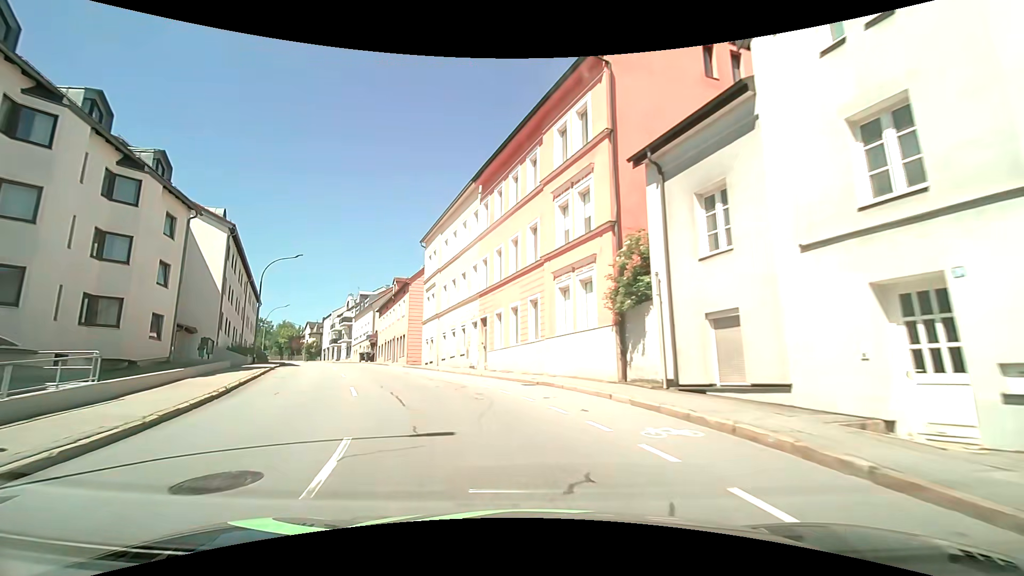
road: tertiary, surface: asphalt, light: Day
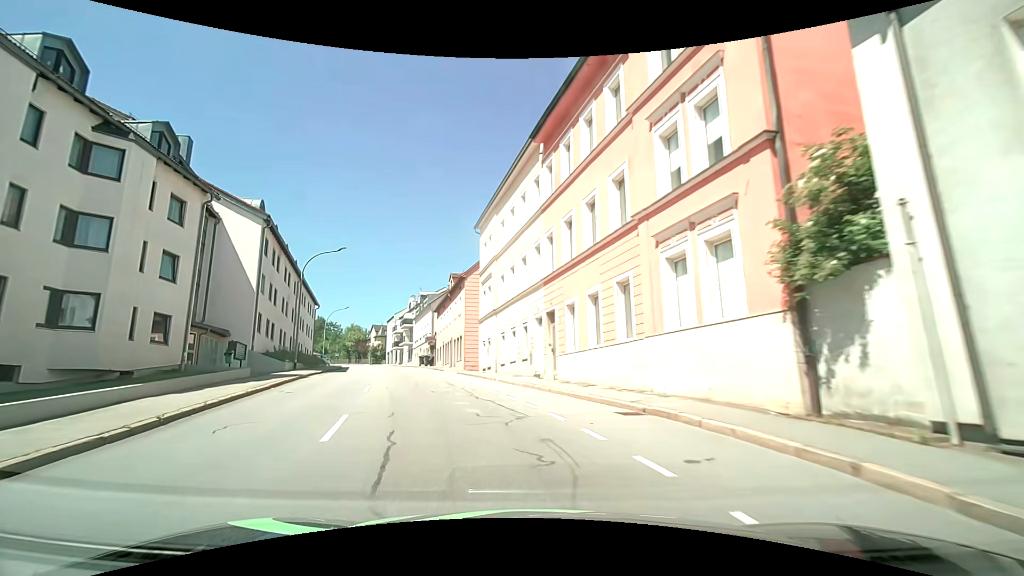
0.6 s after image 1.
(-0.4, +6.3) m; -8°
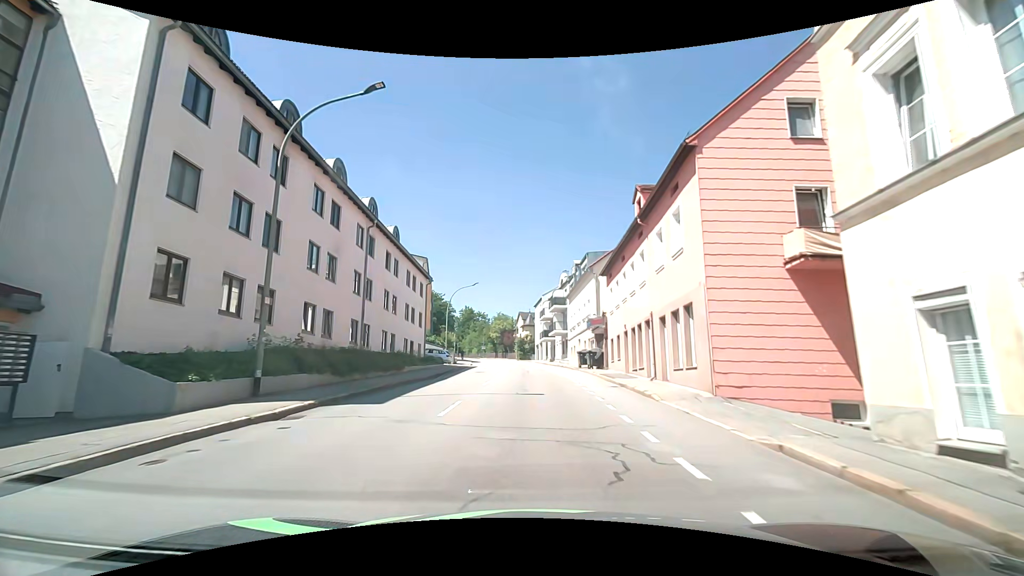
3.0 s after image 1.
(-5.5, +24.6) m; -18°
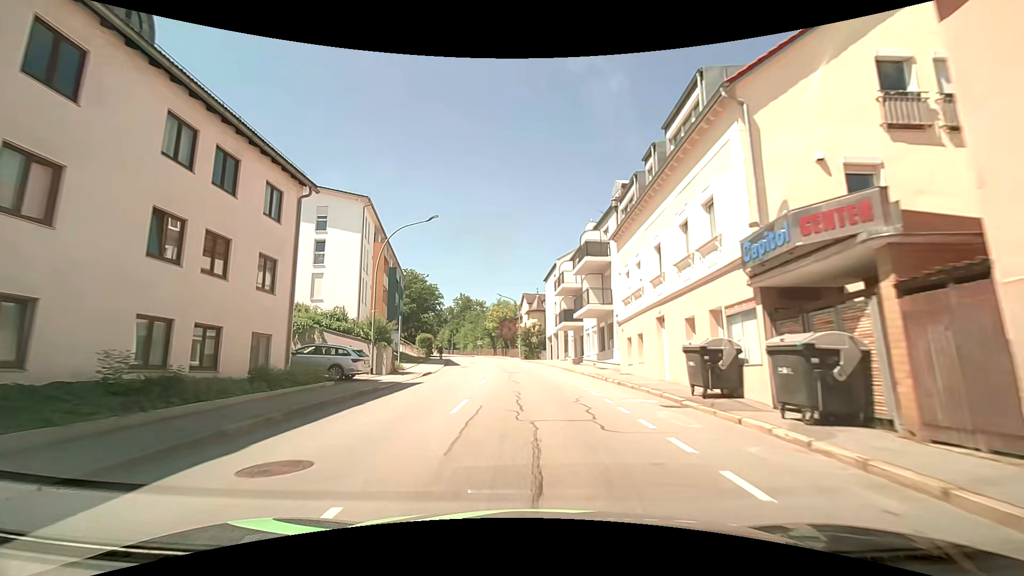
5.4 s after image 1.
(-0.2, +27.1) m; -1°
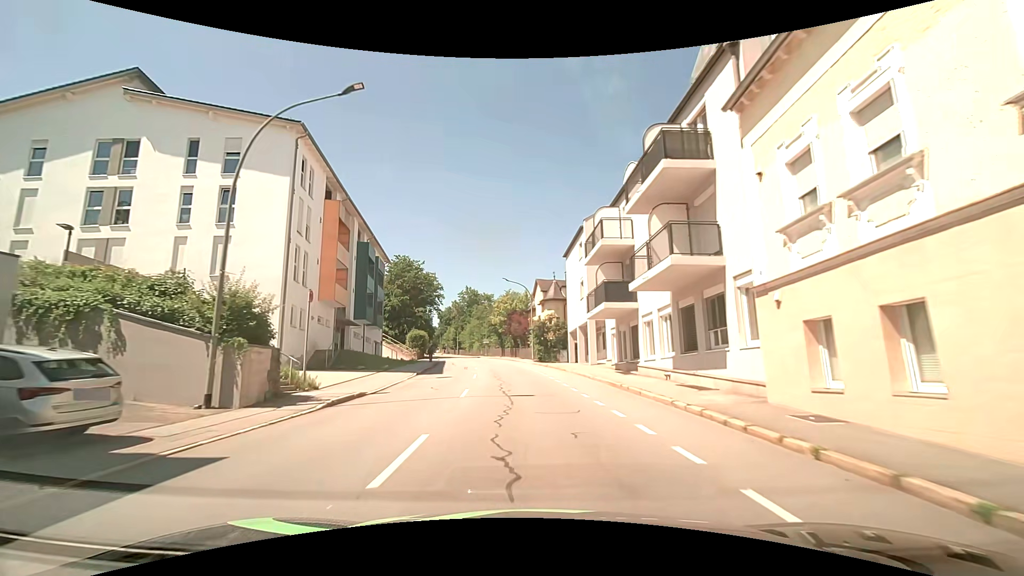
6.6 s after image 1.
(-0.1, +14.7) m; -1°
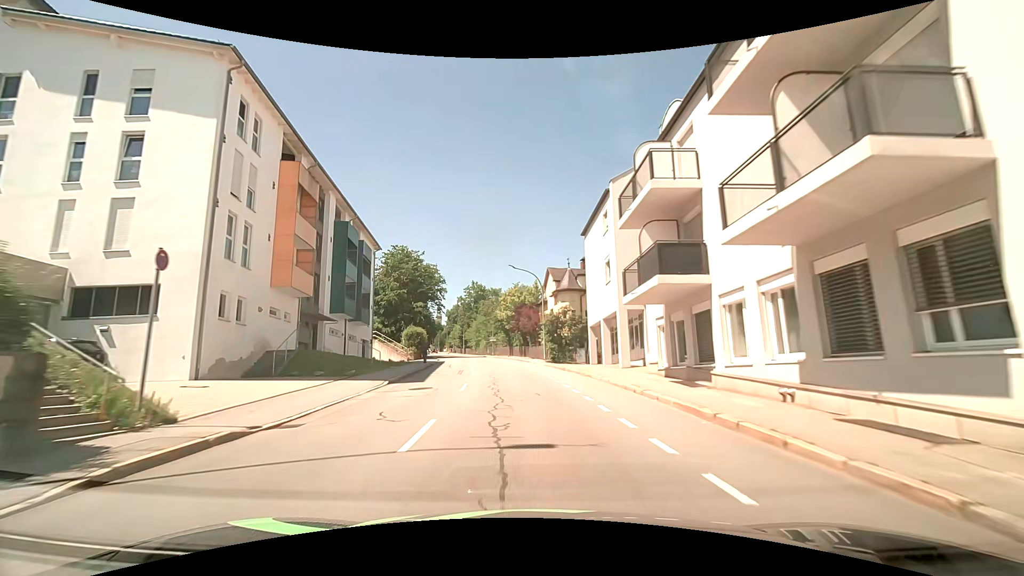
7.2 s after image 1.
(-0.1, +7.5) m; -2°
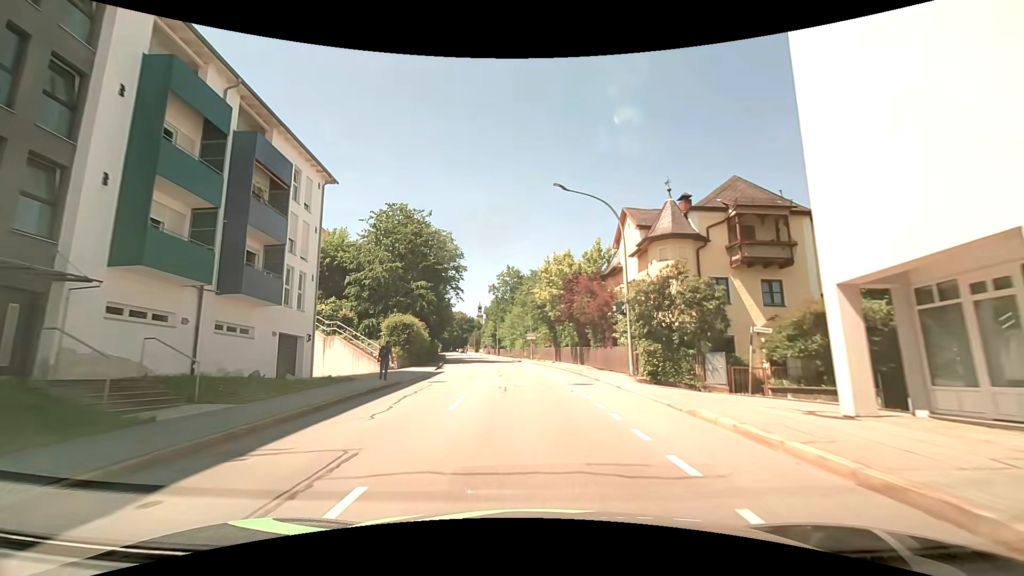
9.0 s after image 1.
(-0.9, +23.0) m; -5°
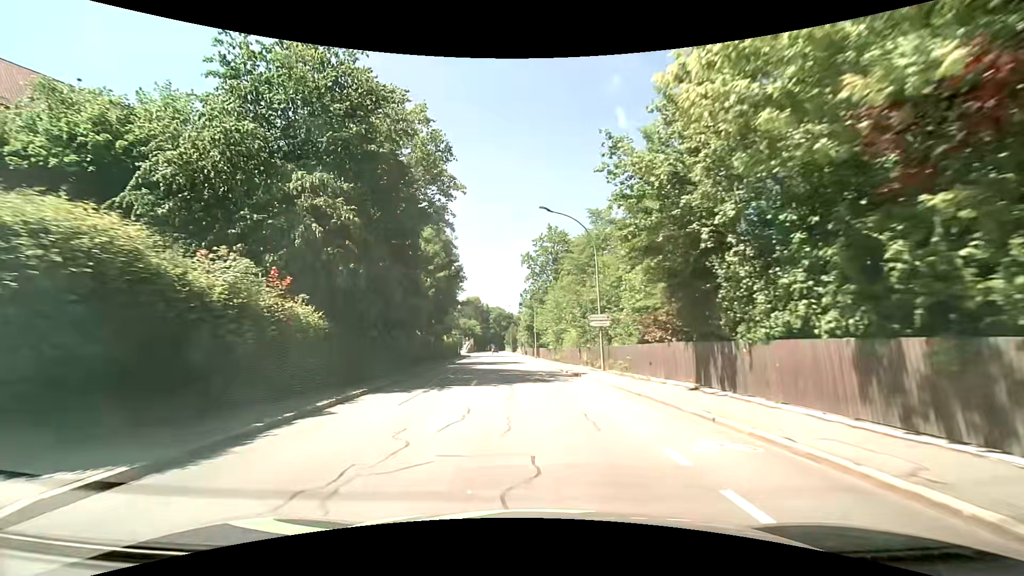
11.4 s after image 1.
(-1.0, +29.4) m; -5°
(0, +10) (0, +20) (-1, +30) (-1, +40) (-2, +50) (-3, +60) (-3, +70) (-4, +80) (-5, +90) (-7, +100) m
